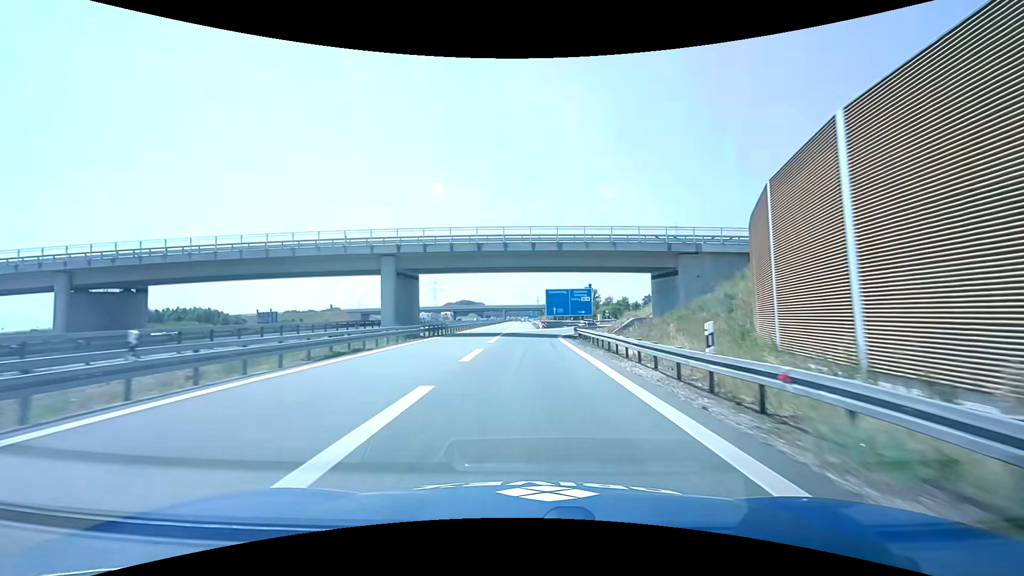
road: motorway_link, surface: asphalt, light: Day
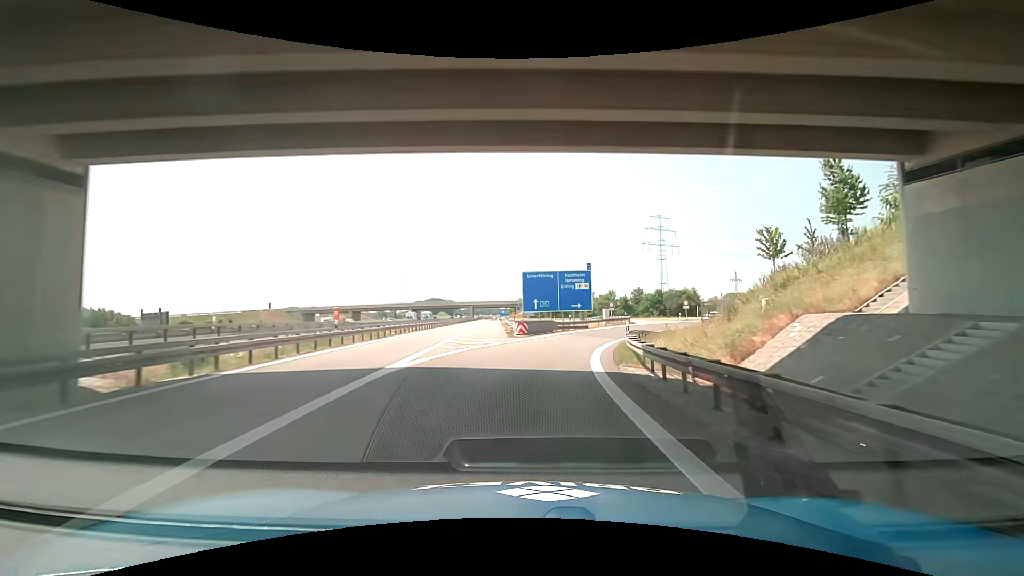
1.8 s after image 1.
(+0.4, +33.3) m; +3°
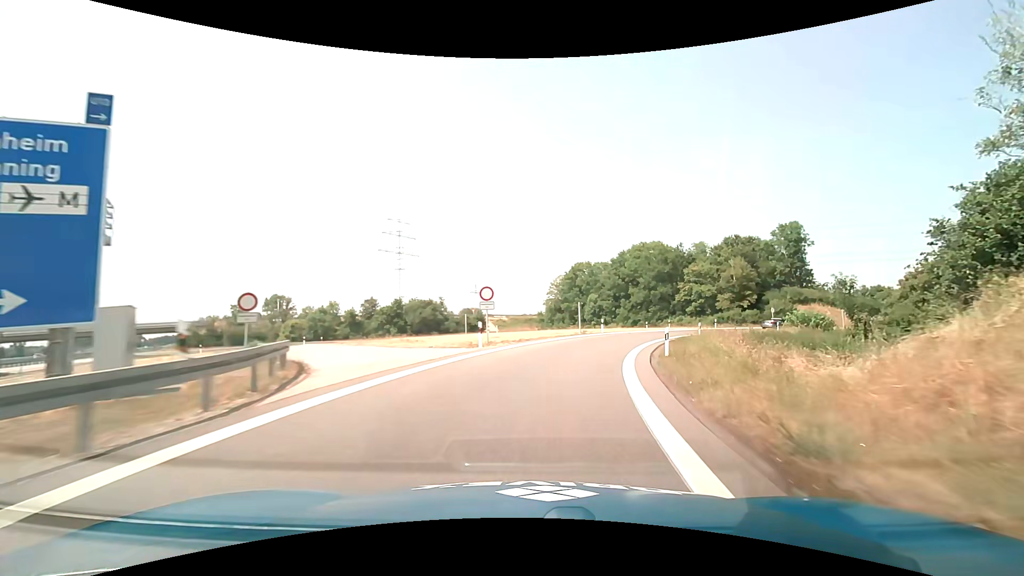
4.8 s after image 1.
(+10.4, +49.1) m; +28°
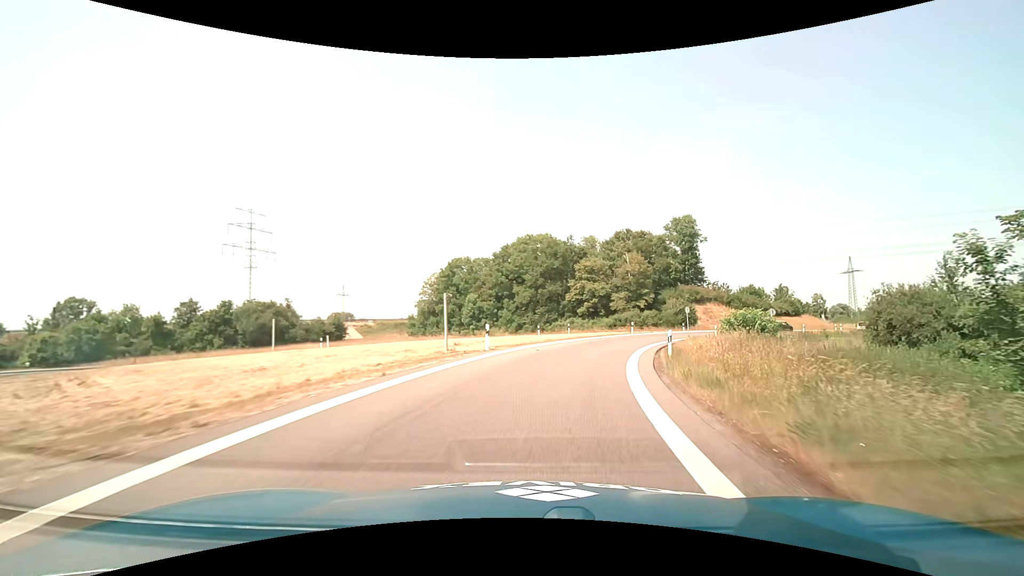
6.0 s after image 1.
(+2.3, +19.2) m; +14°
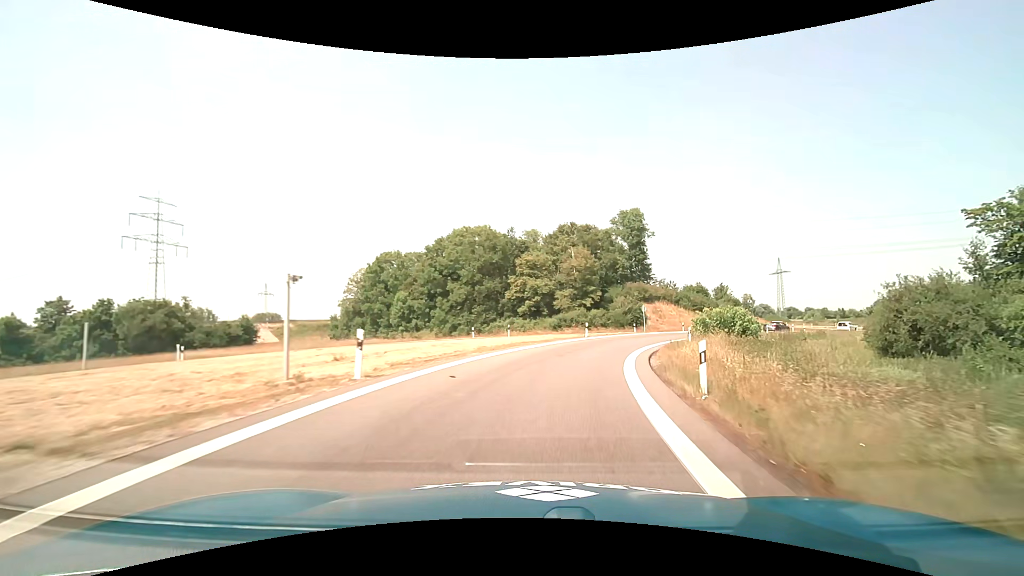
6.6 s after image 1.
(+0.6, +9.6) m; +7°
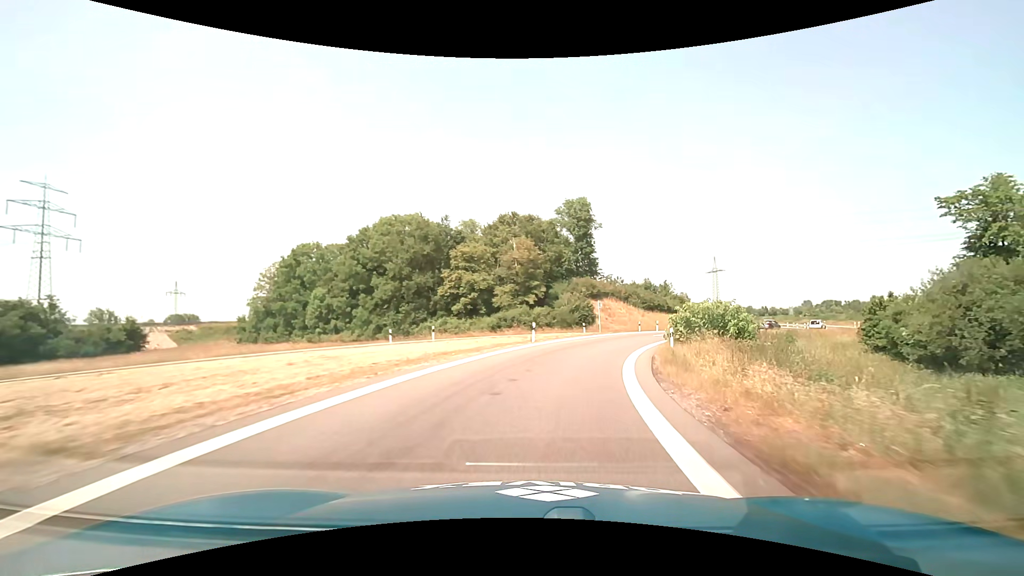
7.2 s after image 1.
(+0.6, +9.7) m; +7°
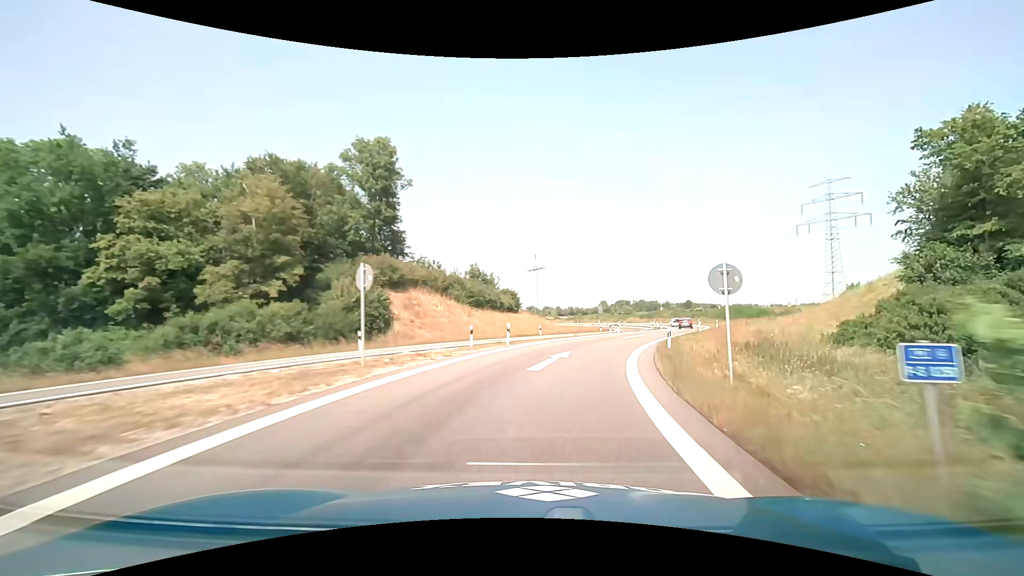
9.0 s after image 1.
(+5.1, +28.7) m; +20°
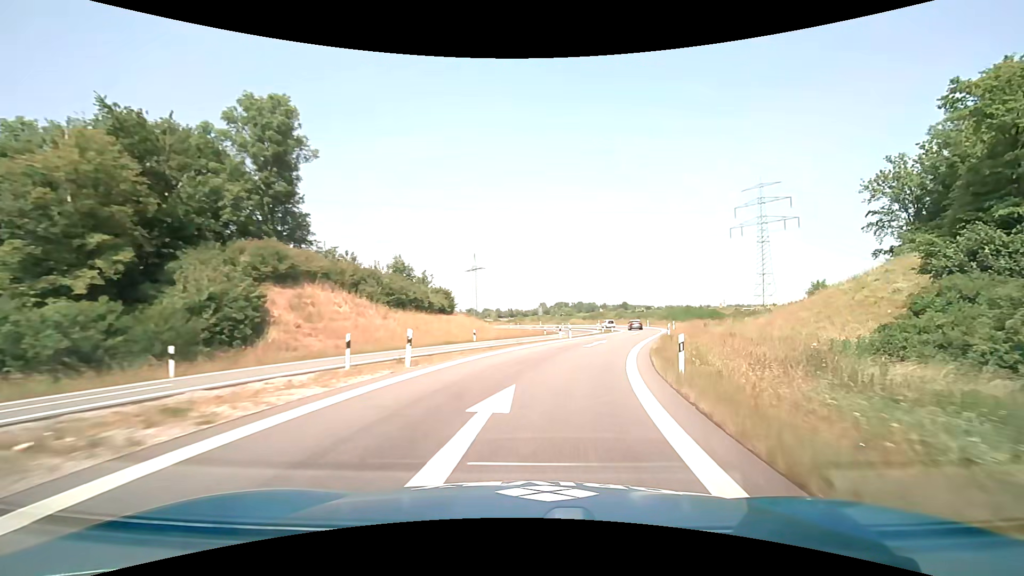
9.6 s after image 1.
(+0.6, +9.8) m; +7°
(+1, +10) (+2, +20) (+5, +29) (+8, +39) (+11, +49) (+14, +58) (+16, +68) (+17, +78) (+17, +88) (+17, +98) m
